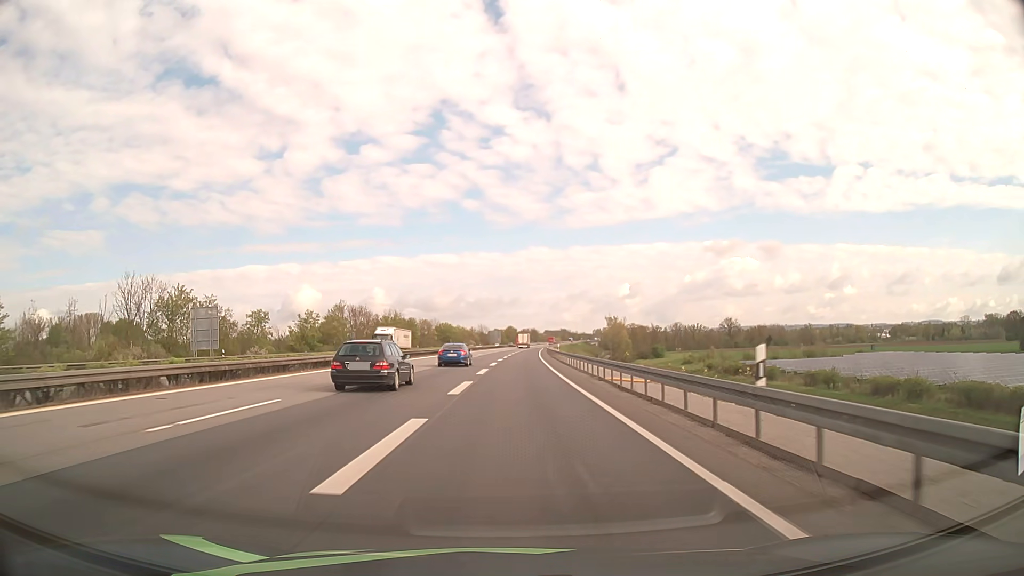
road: motorway_link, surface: asphalt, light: Day
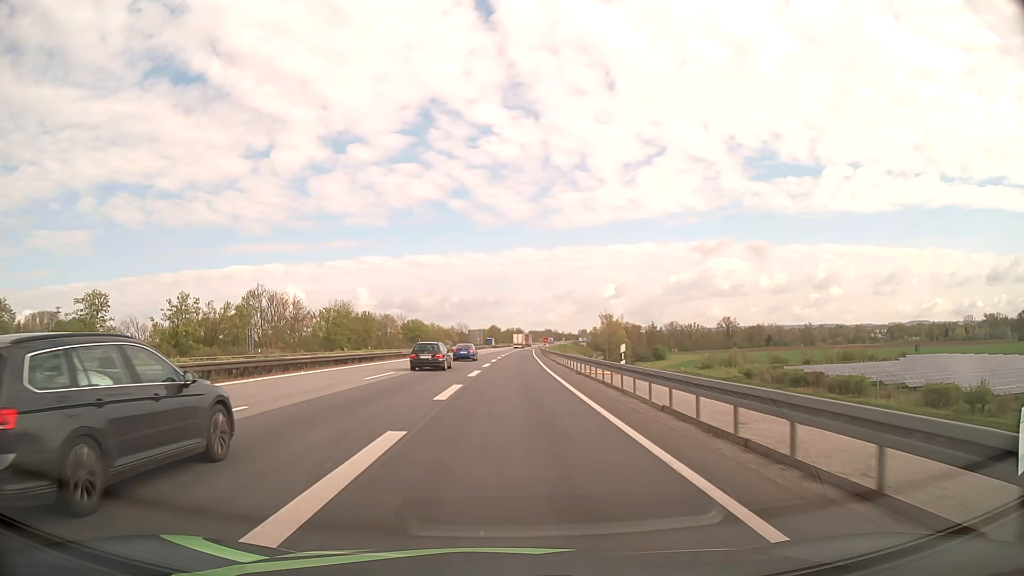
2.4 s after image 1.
(+0.5, +37.8) m; +1°
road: motorway
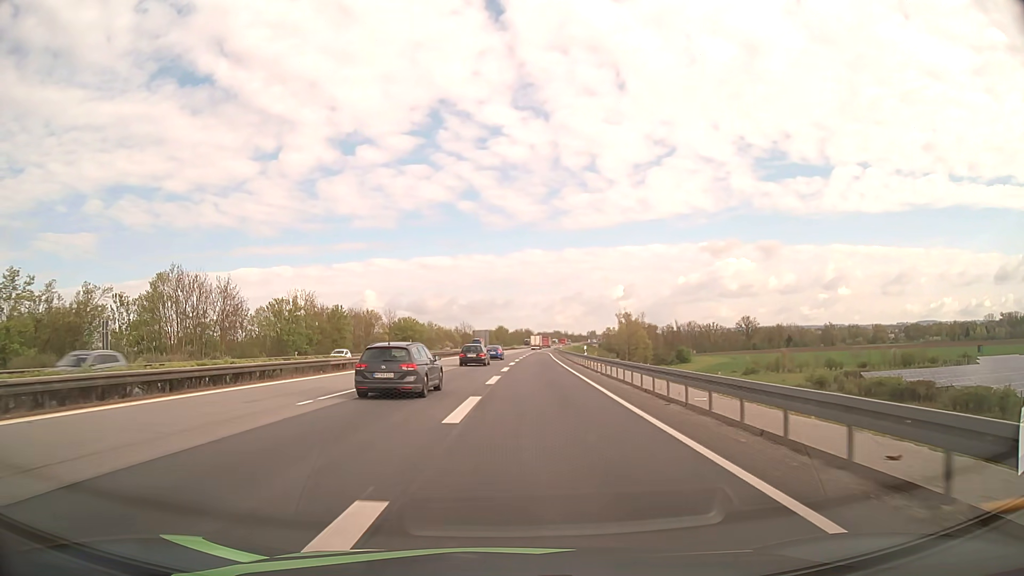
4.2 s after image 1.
(-0.2, +28.7) m; -1°
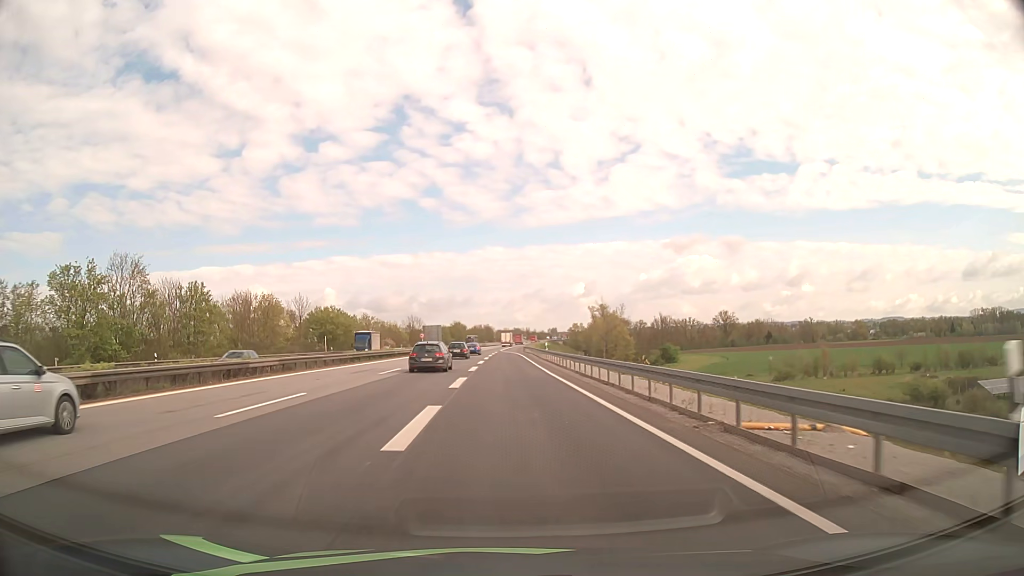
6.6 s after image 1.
(+1.1, +39.4) m; +3°
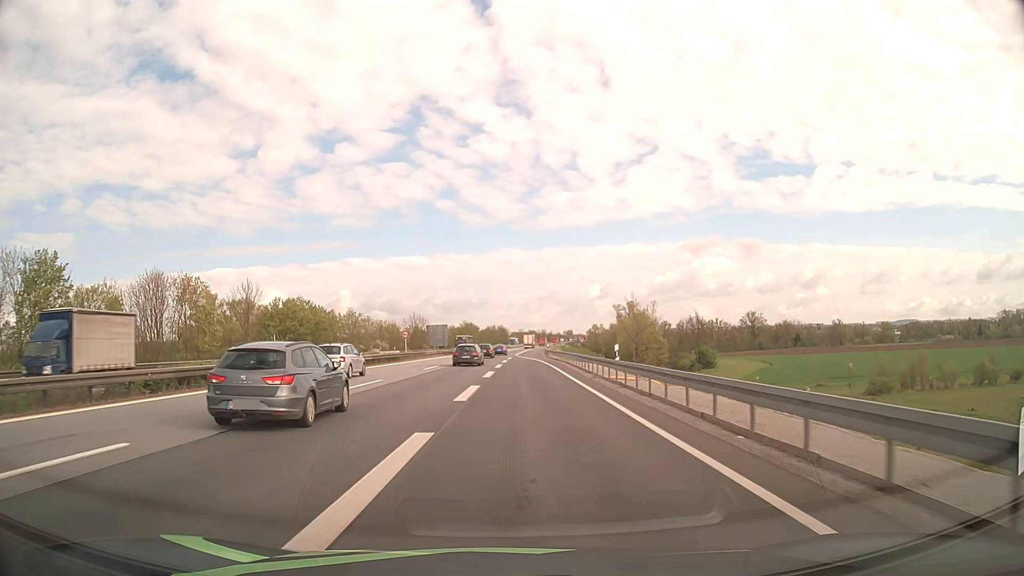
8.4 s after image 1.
(-0.3, +28.3) m; -1°
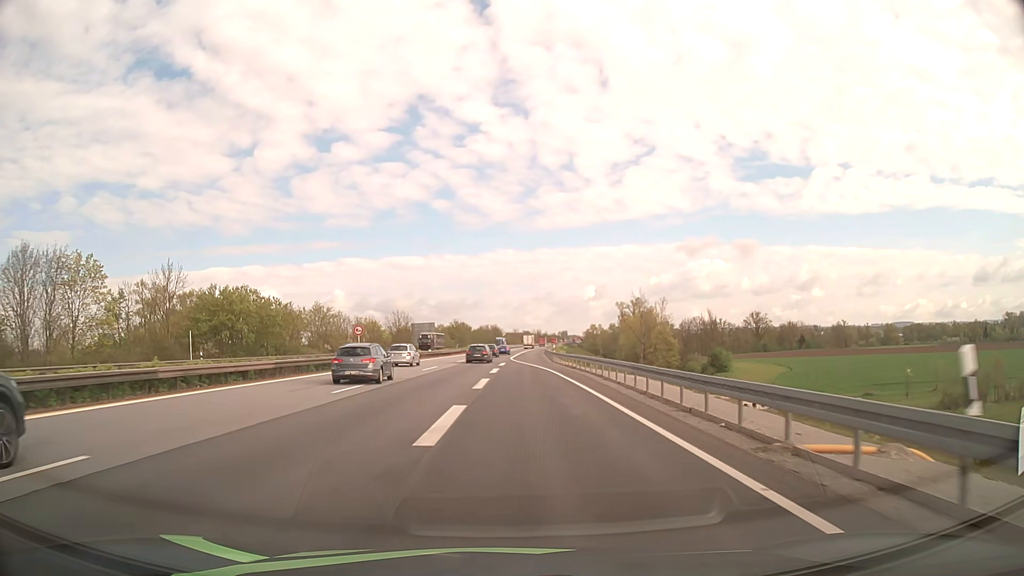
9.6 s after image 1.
(+0.2, +19.3) m; +1°
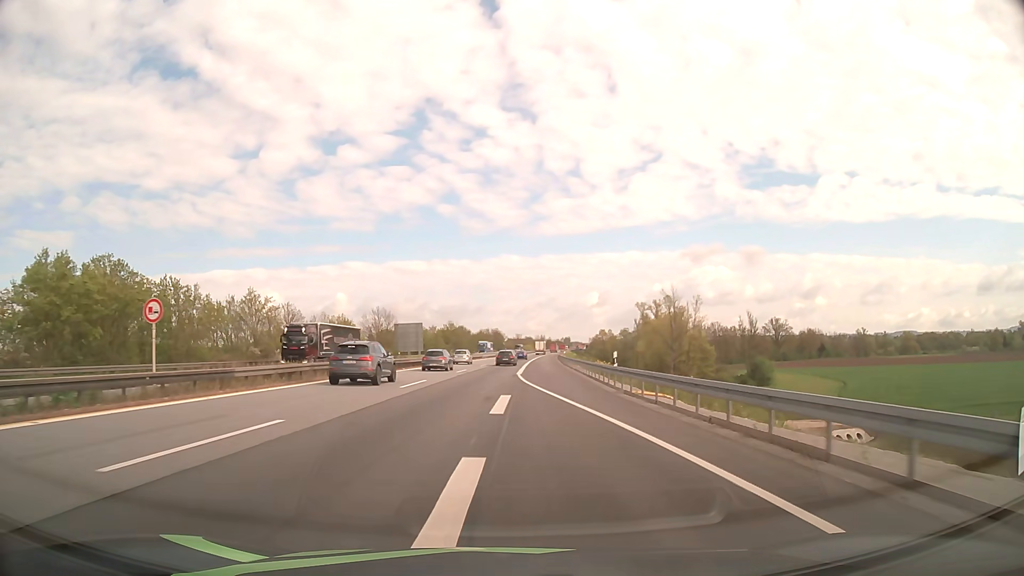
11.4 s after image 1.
(-0.2, +31.2) m; 0°
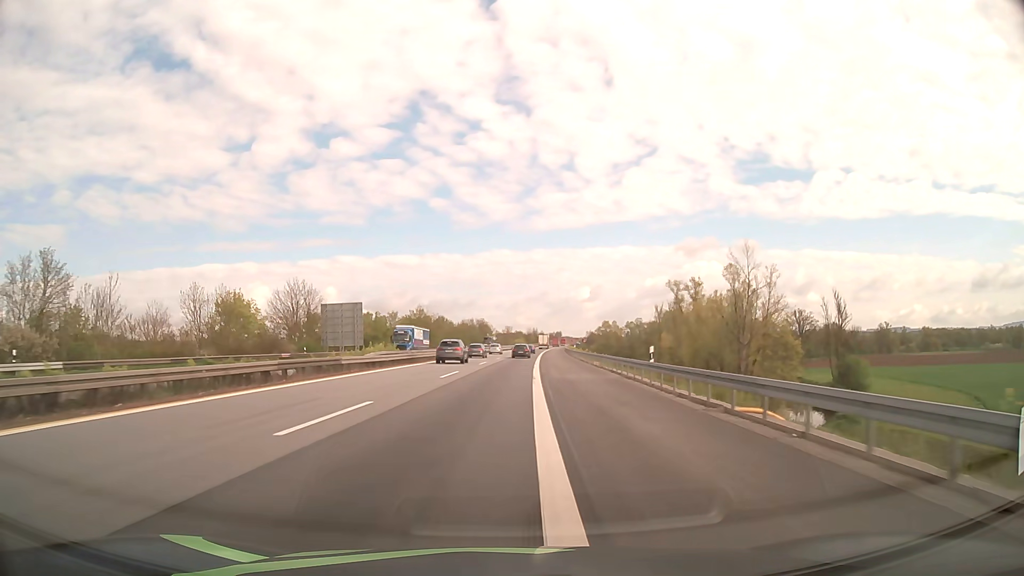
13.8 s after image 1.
(+1.1, +51.4) m; +1°
(0, +10) (0, +20) (0, +30) (0, +40) (+1, +50) (+1, +60) (+2, +70) (+2, +80) (+3, +90) (+3, +100) m
